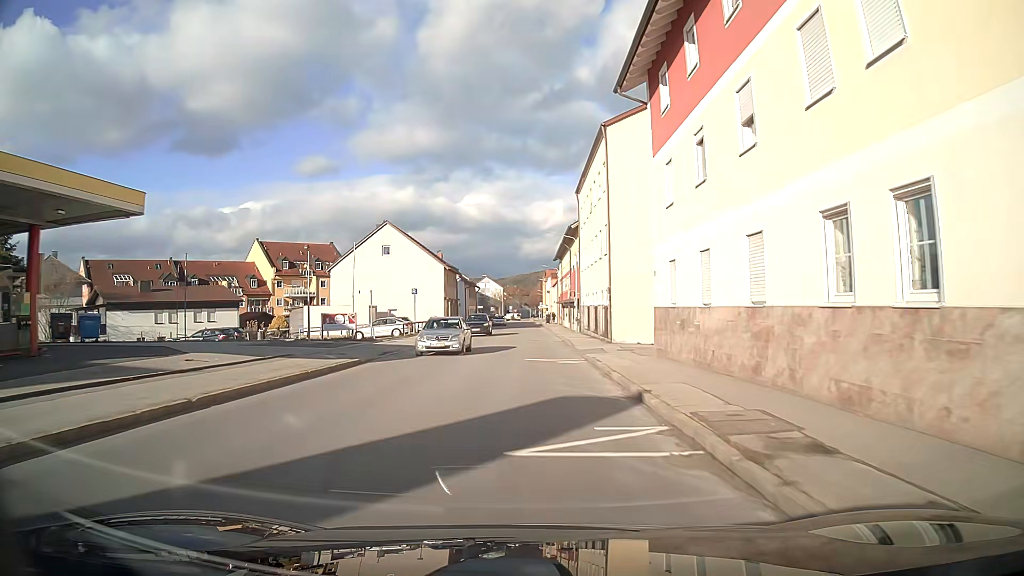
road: tertiary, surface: asphalt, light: Day
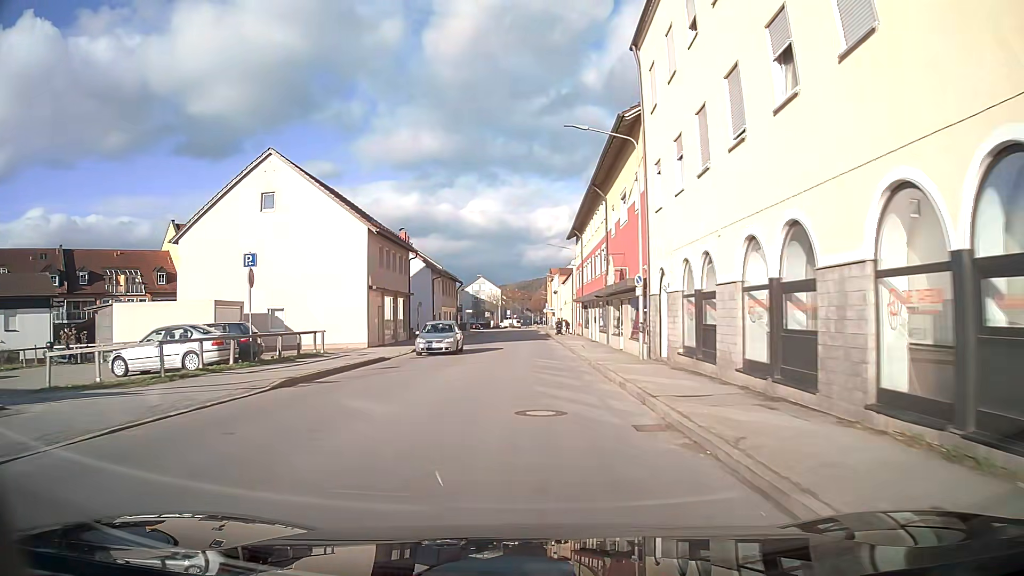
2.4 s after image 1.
(-0.1, +30.1) m; 0°
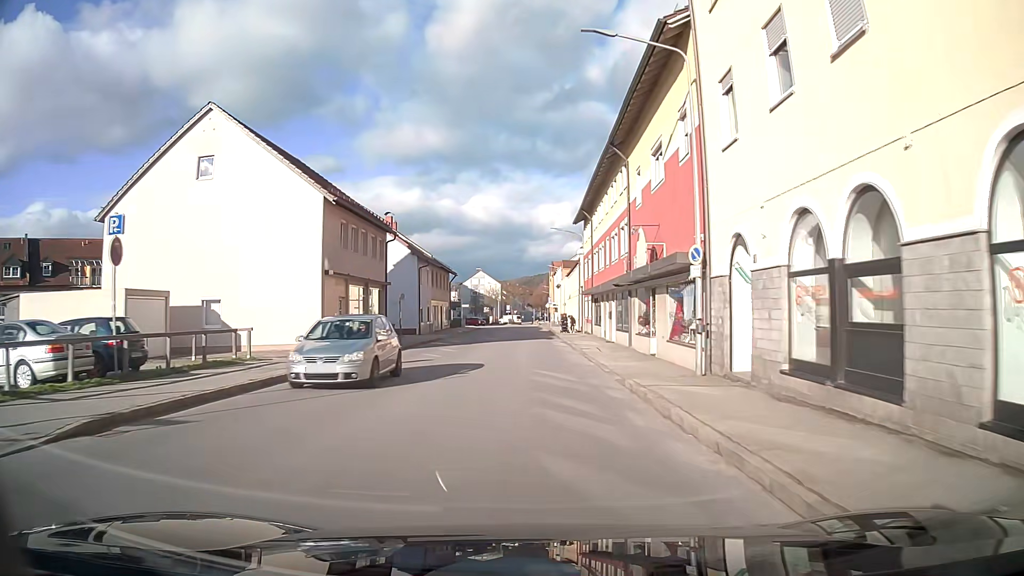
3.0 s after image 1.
(0.0, +7.5) m; 0°
(0, +10) (0, +20) (0, +30) (0, +40) (0, +50) (0, +60) (0, +70) (0, +80) (-1, +90) (-3, +100) m
